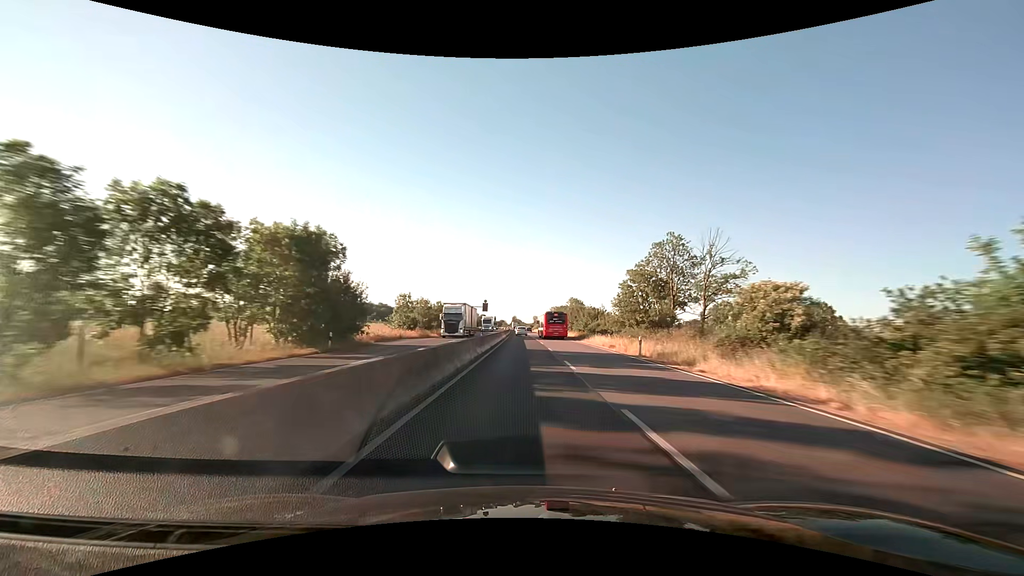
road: trunk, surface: asphalt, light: Day
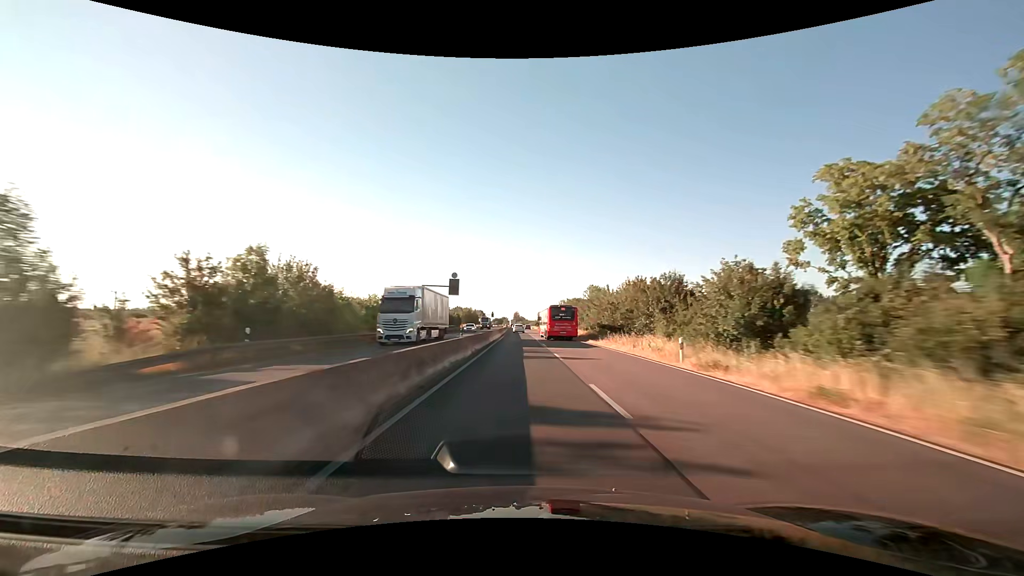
(0.0, +57.0) m; 0°
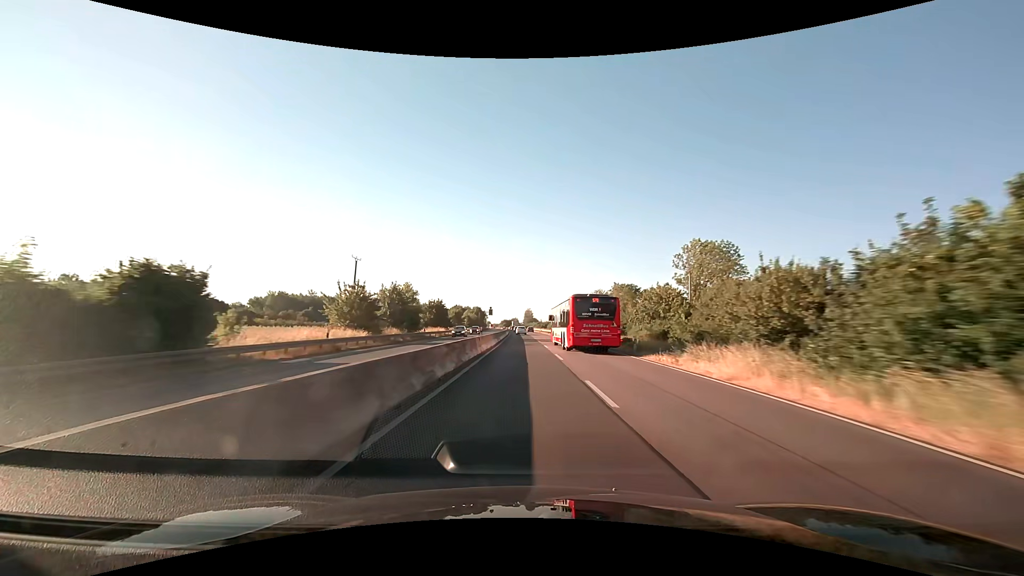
(-0.8, +94.9) m; -1°
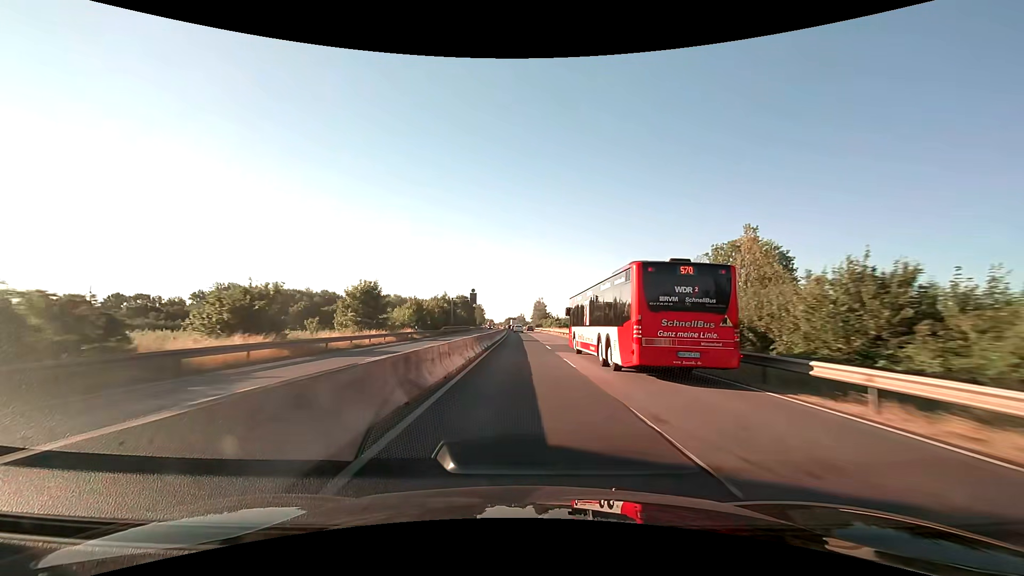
(-0.6, +76.3) m; -1°
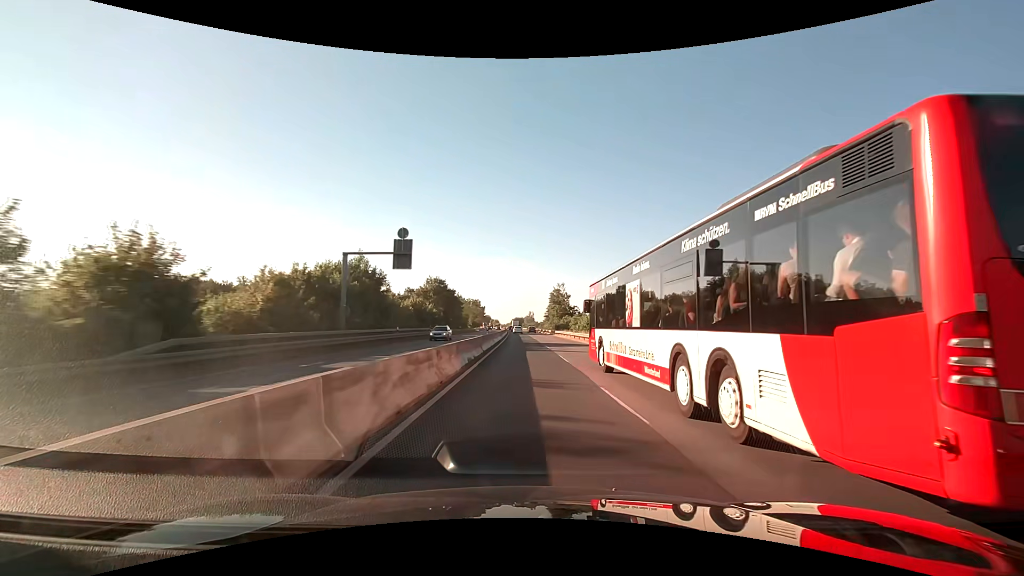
(-0.4, +57.0) m; -1°
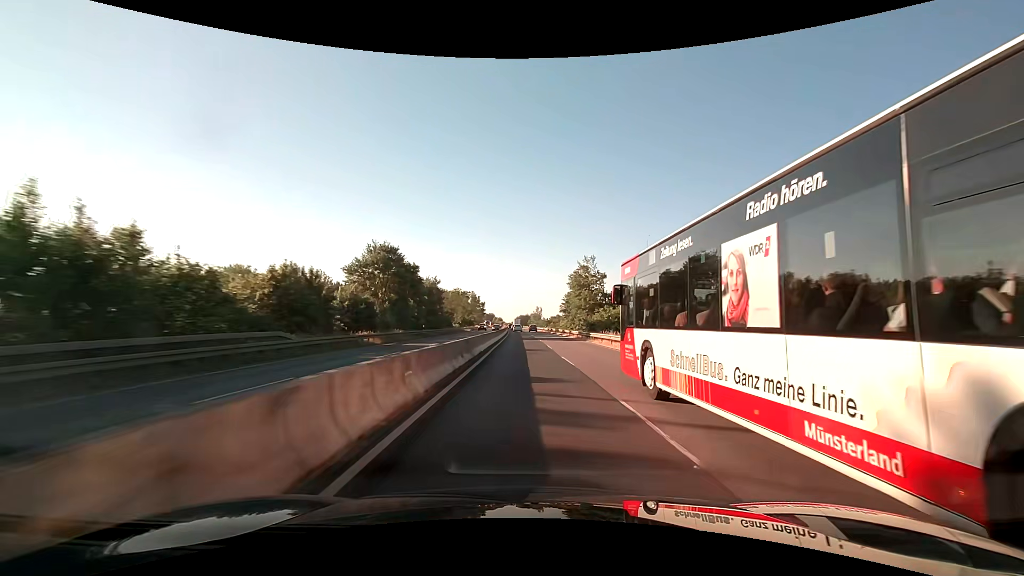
(-0.2, +38.0) m; -1°
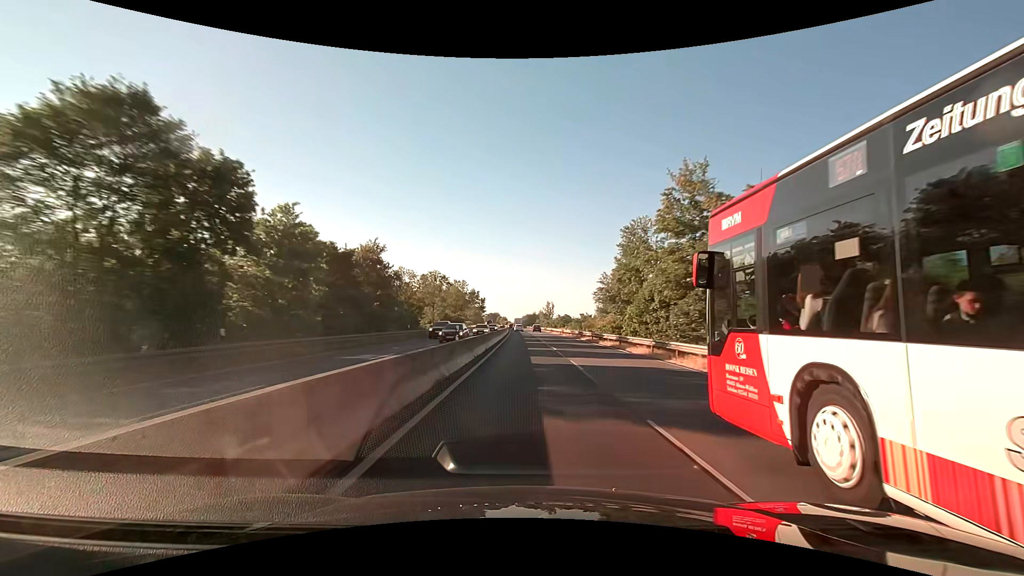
(-0.1, +38.0) m; 0°
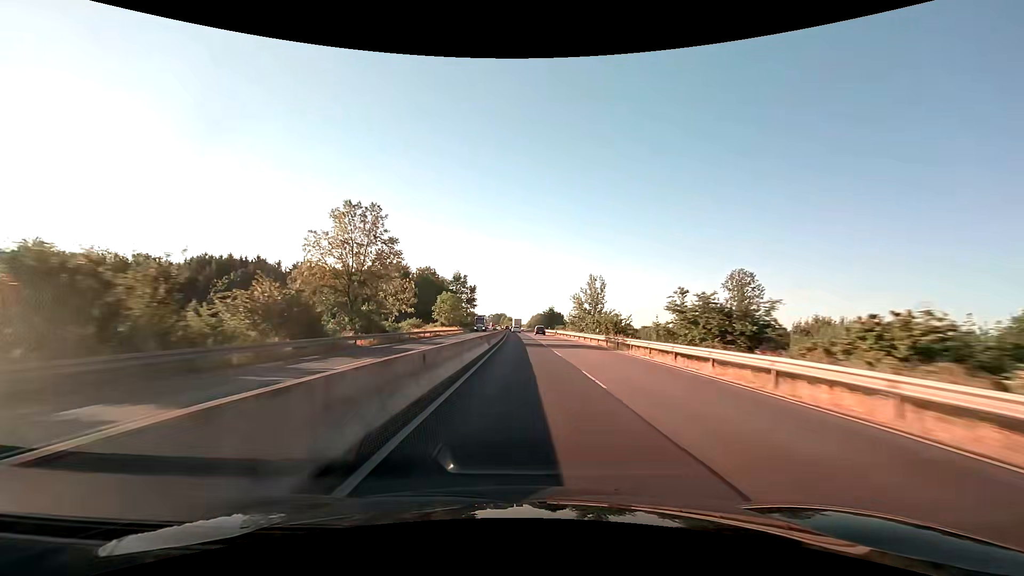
(-0.7, +76.0) m; -1°
(0, +10) (0, +20) (0, +30) (0, +40) (0, +50) (0, +60) (-1, +70) (-1, +80) (-1, +90) (-1, +100) m
